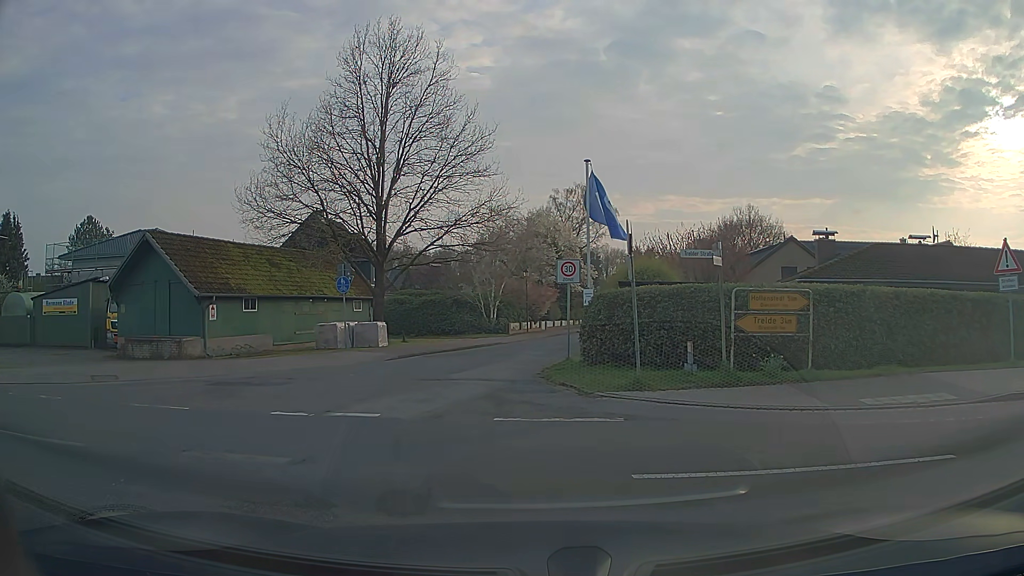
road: residential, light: Day
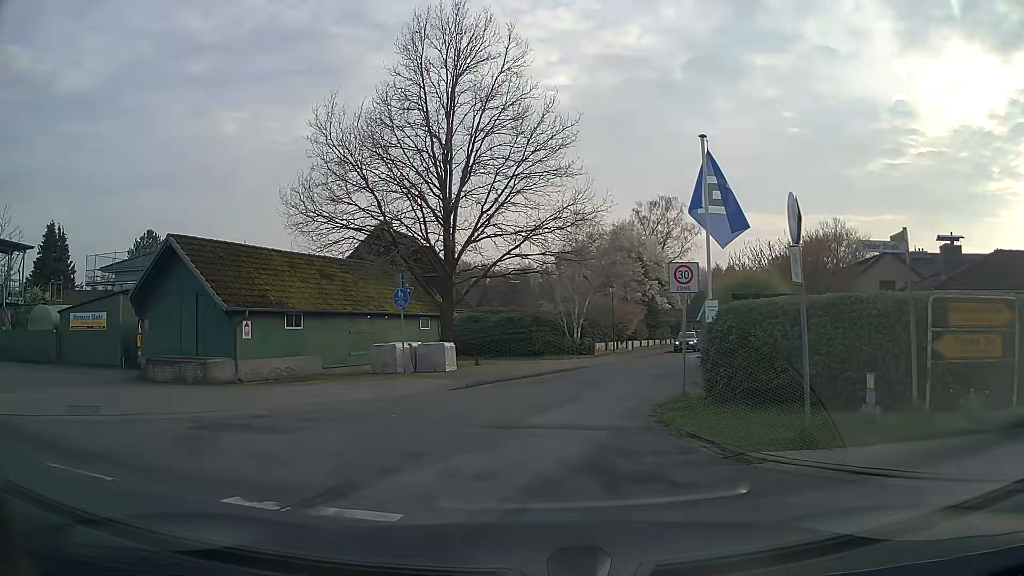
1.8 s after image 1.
(-0.1, +4.4) m; -4°
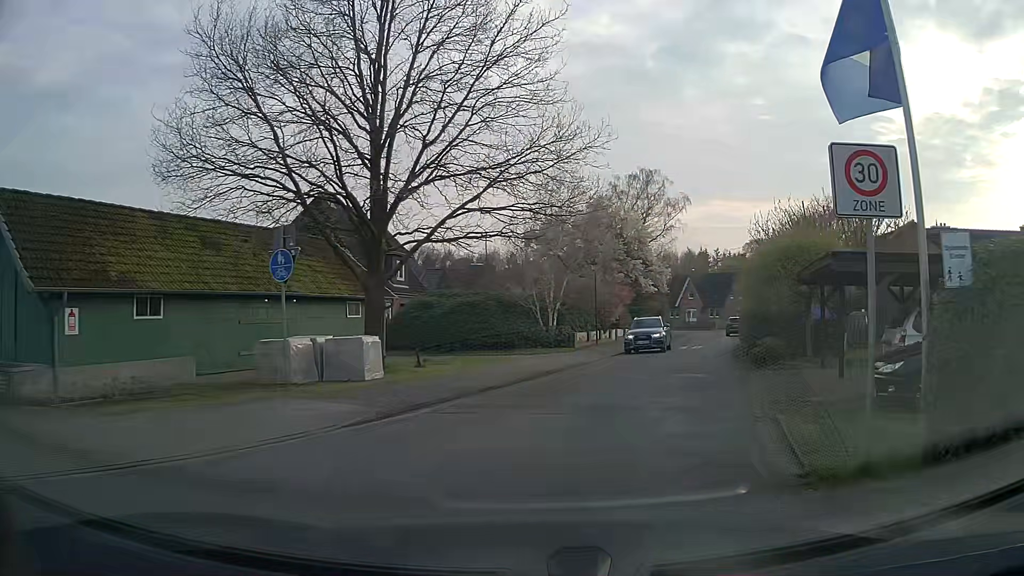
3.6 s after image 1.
(-0.2, +8.3) m; +2°
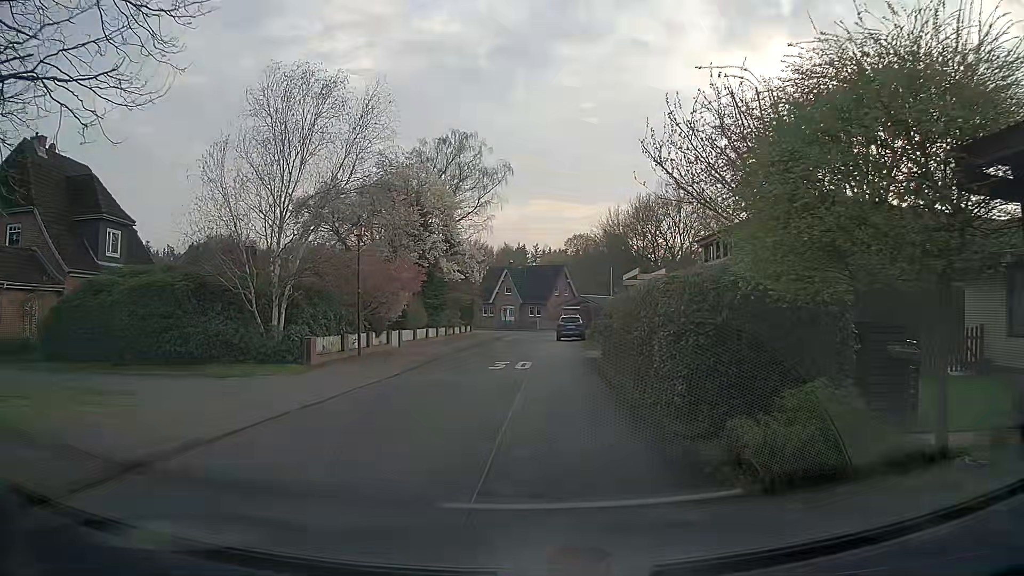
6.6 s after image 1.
(+2.6, +14.3) m; +15°
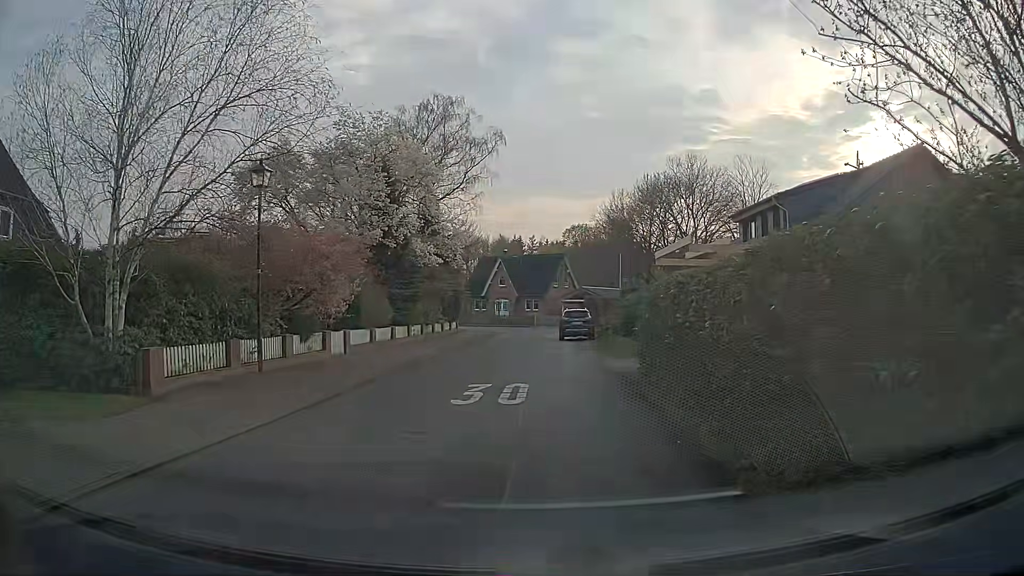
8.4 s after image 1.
(+0.1, +8.6) m; 0°
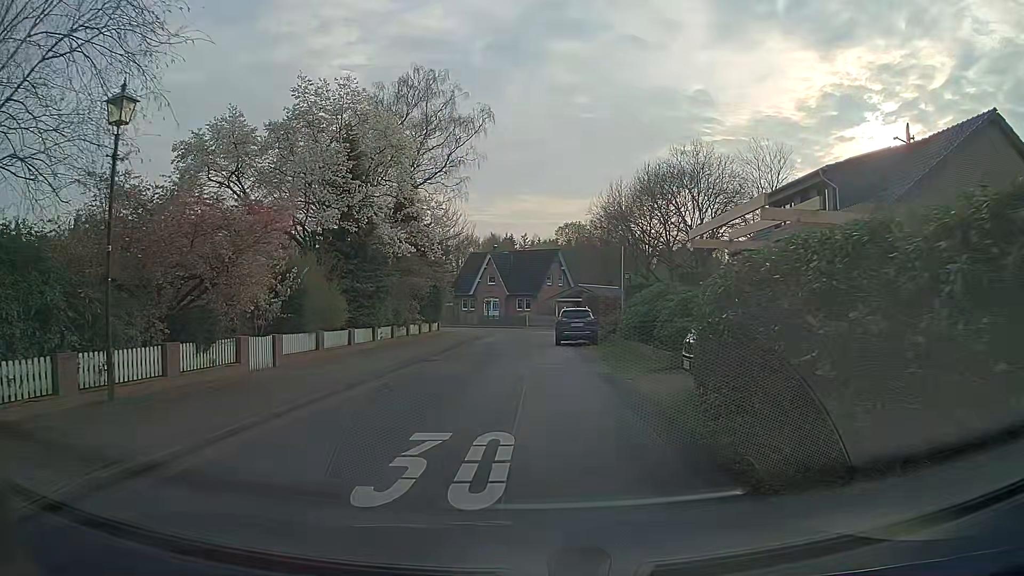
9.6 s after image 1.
(+0.1, +5.6) m; +1°
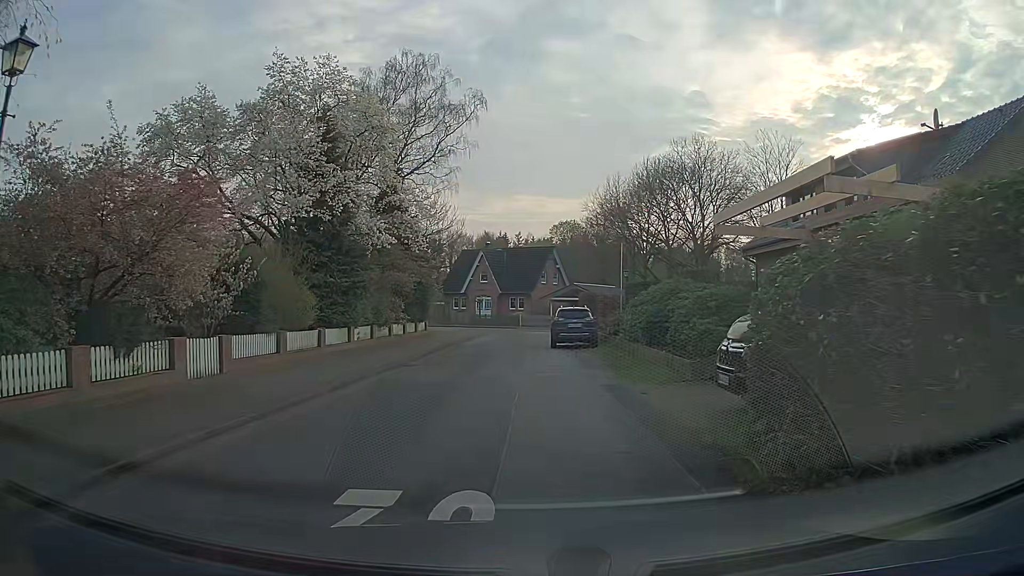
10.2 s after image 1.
(0.0, +2.7) m; +1°
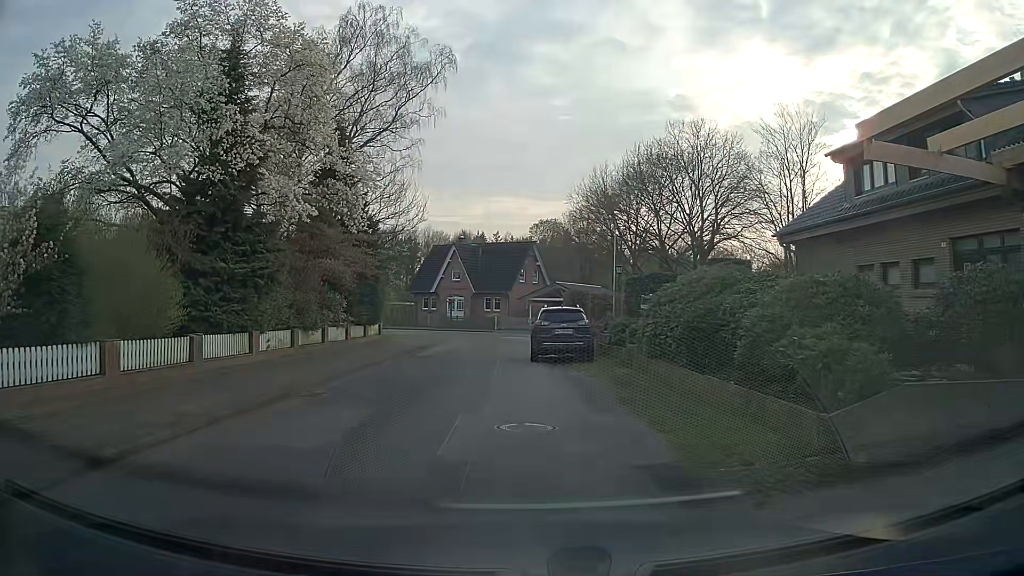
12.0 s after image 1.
(+0.1, +7.0) m; +1°
